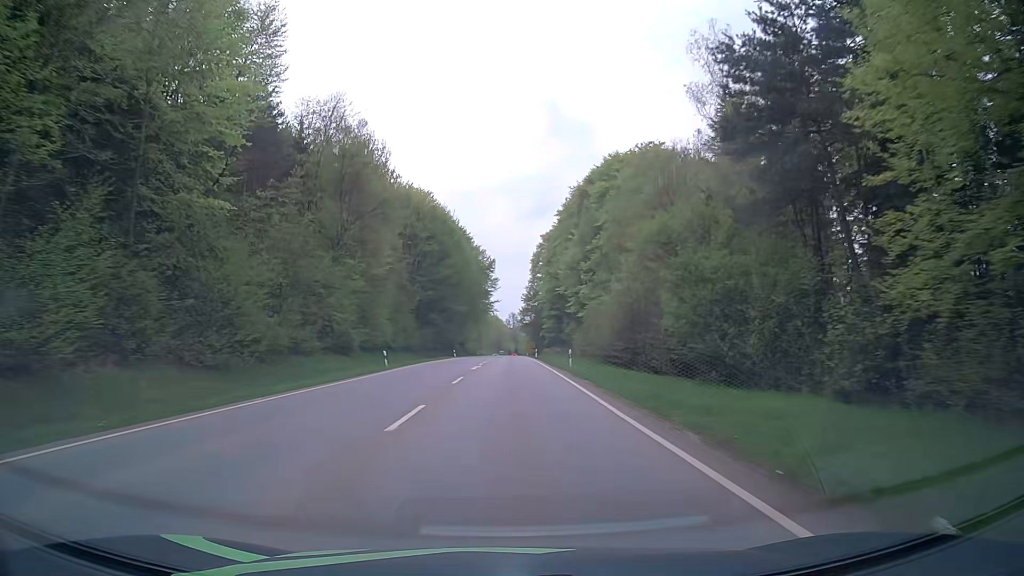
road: secondary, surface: asphalt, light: Day
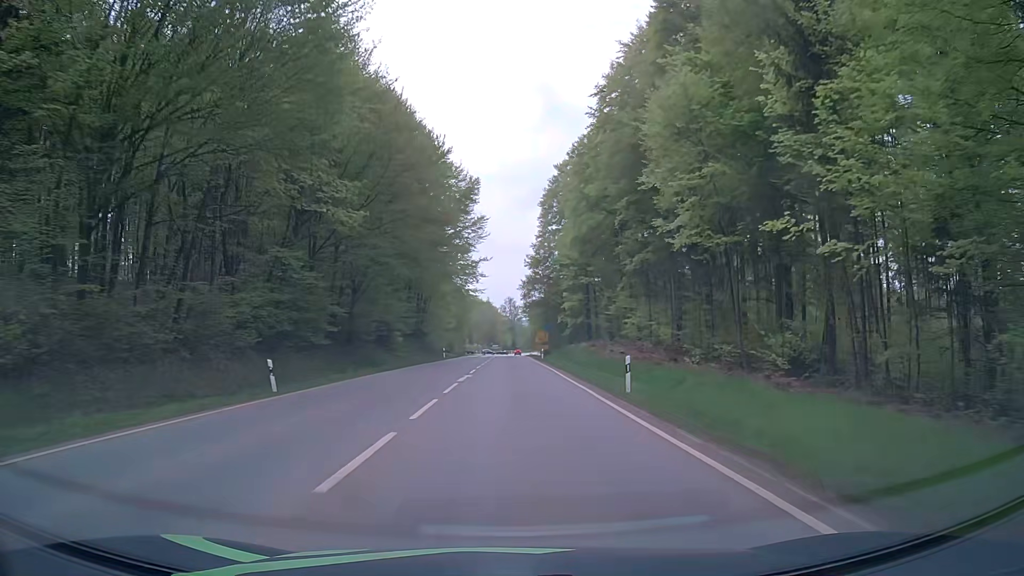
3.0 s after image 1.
(+0.1, +64.3) m; 0°
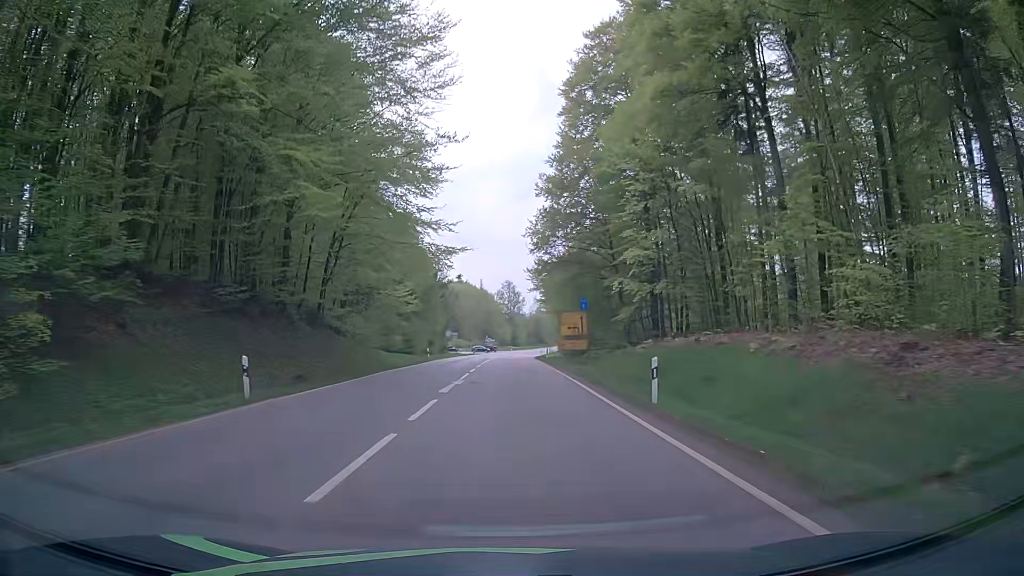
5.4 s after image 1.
(+0.1, +47.9) m; 0°
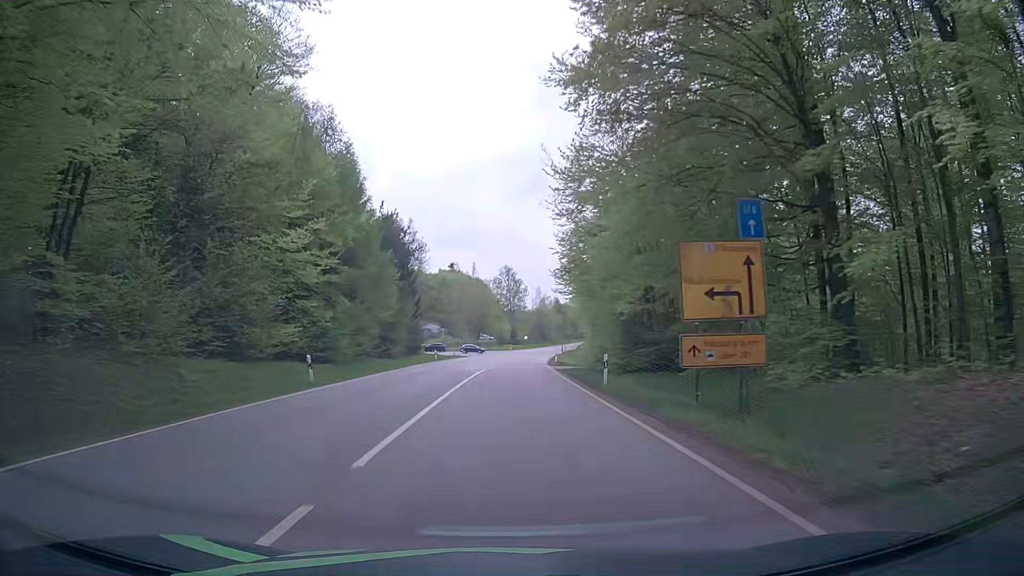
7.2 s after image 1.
(0.0, +34.1) m; 0°
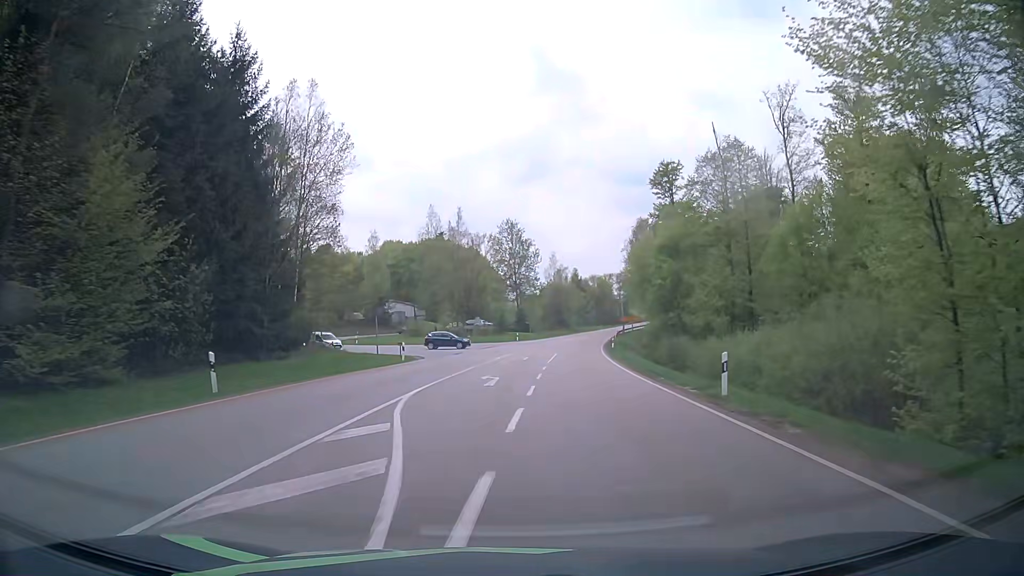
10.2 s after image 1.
(-0.4, +52.1) m; -1°
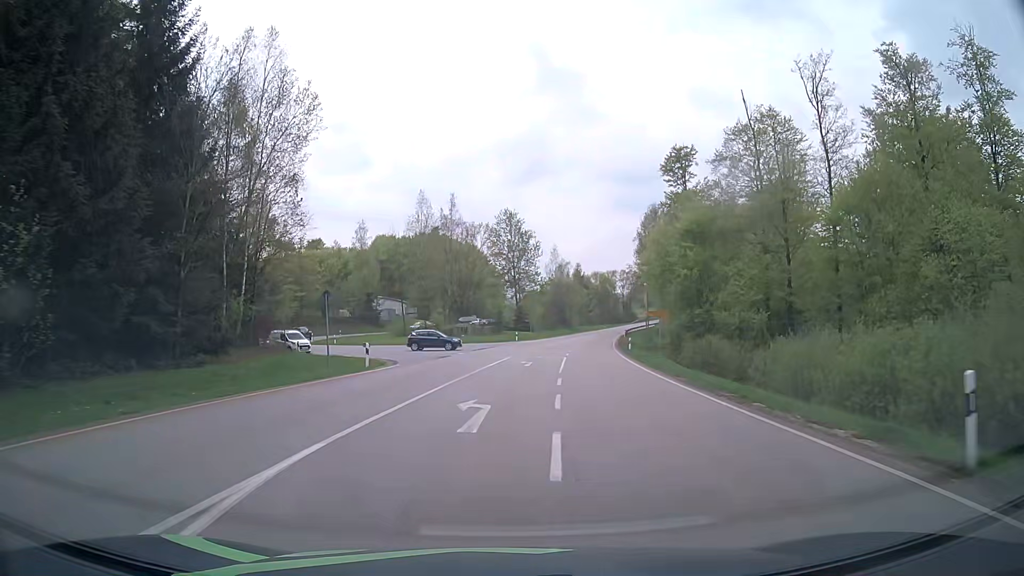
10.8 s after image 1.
(0.0, +9.1) m; 0°
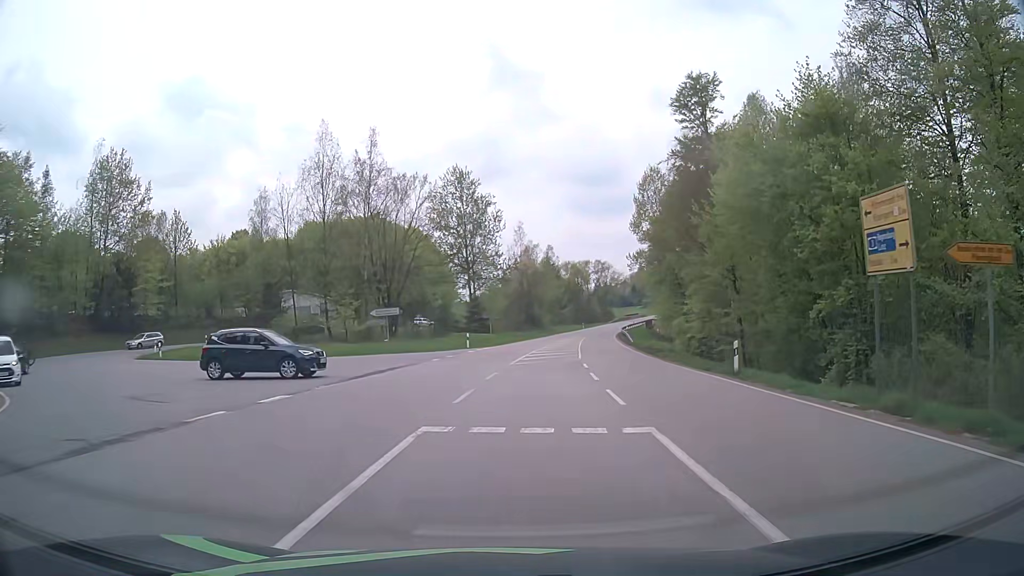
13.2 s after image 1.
(+0.8, +29.8) m; +4°
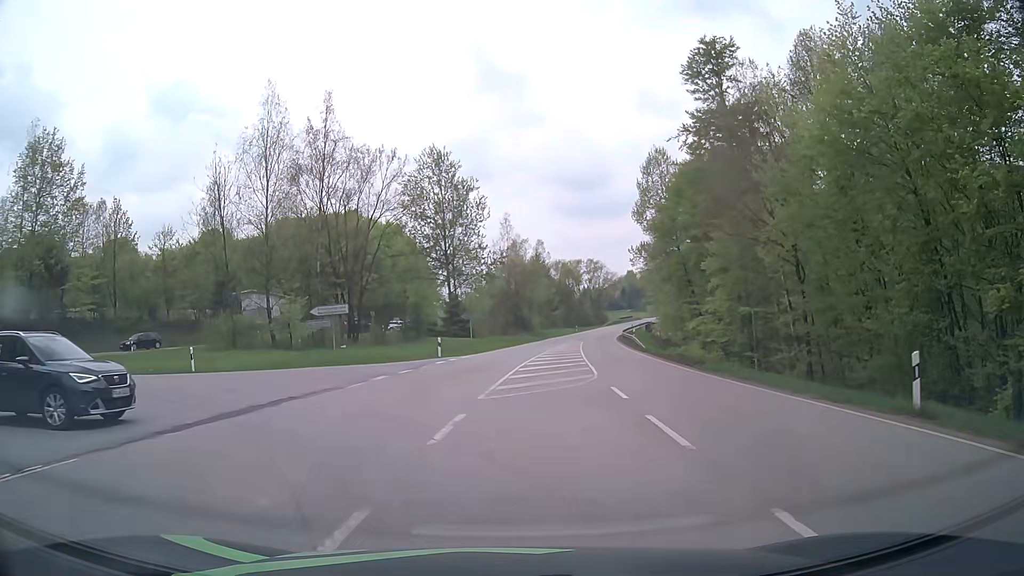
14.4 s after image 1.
(+0.1, +10.4) m; +1°
(-1, +10) (-7, +18) (-16, +22) (-25, +26) (-30, +35) (-30, +45) (-26, +54) (-21, +63) (-17, +71) (-12, +80) m
